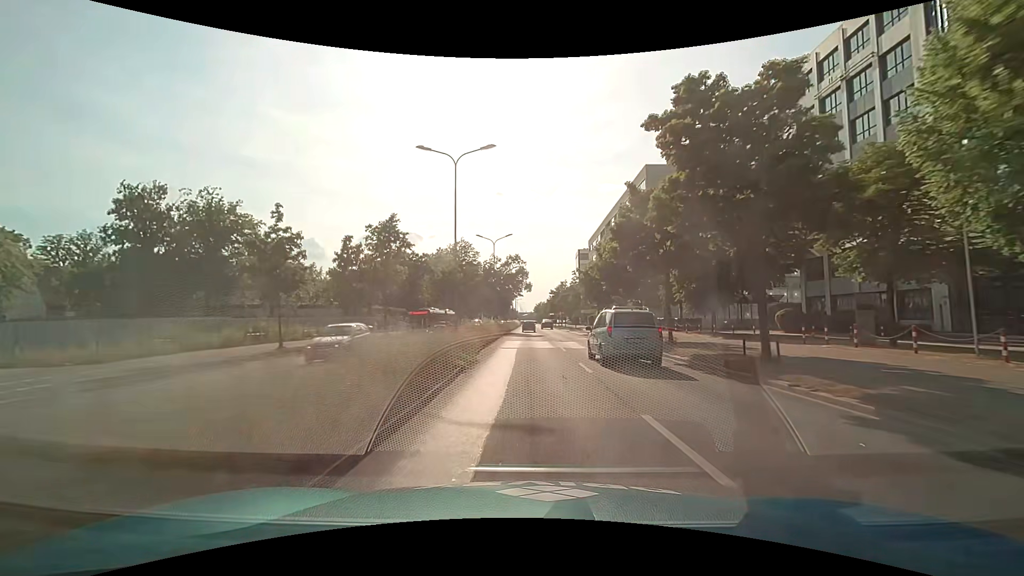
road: primary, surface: asphalt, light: Day
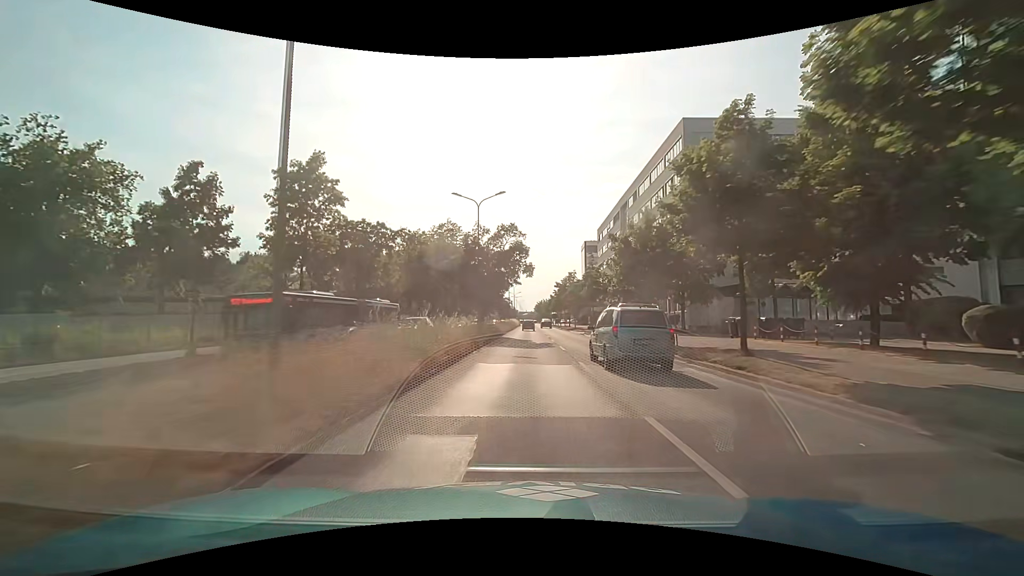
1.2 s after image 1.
(0.0, +18.2) m; 0°
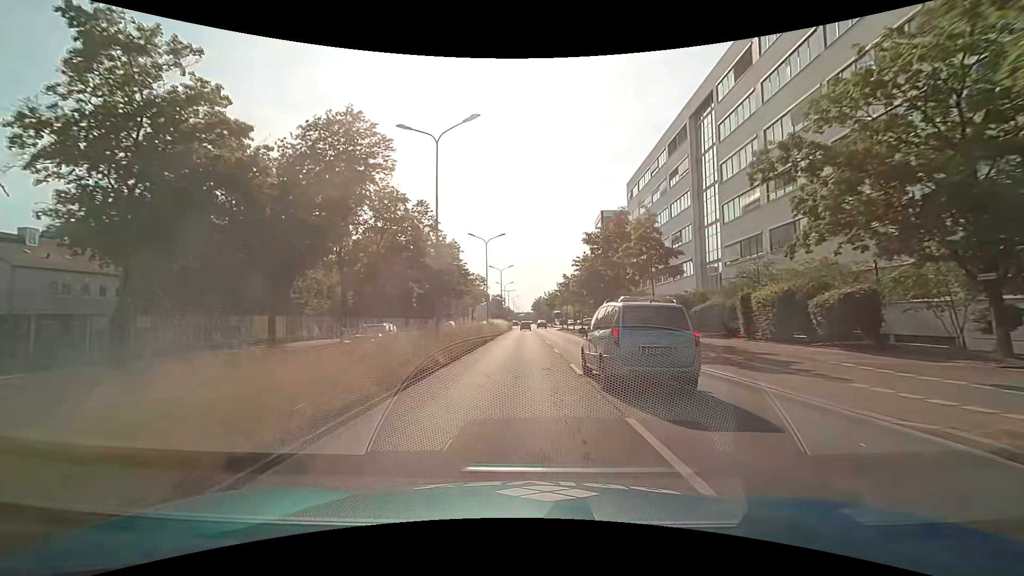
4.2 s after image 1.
(0.0, +45.5) m; 0°
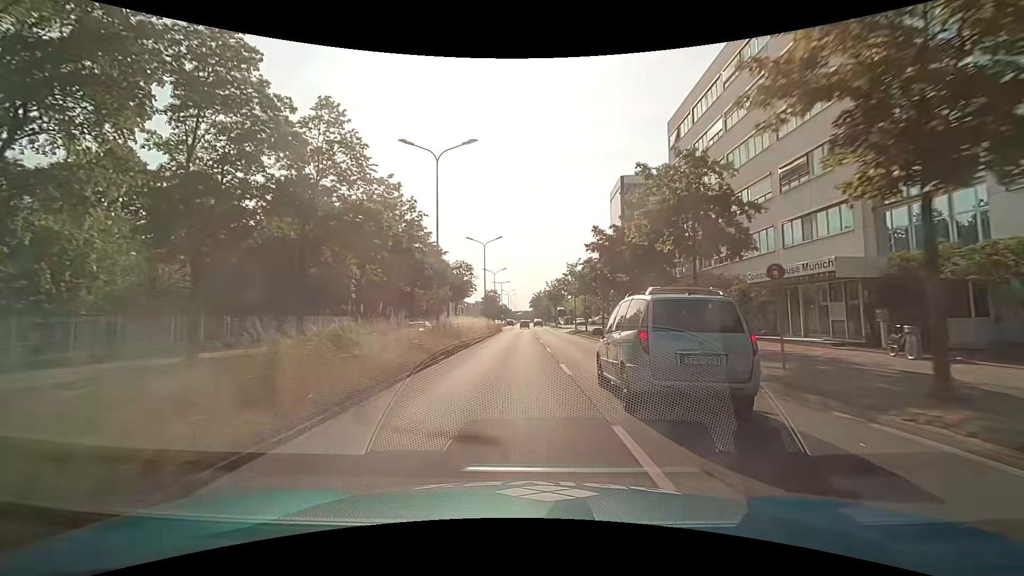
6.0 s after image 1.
(+0.2, +27.3) m; 0°
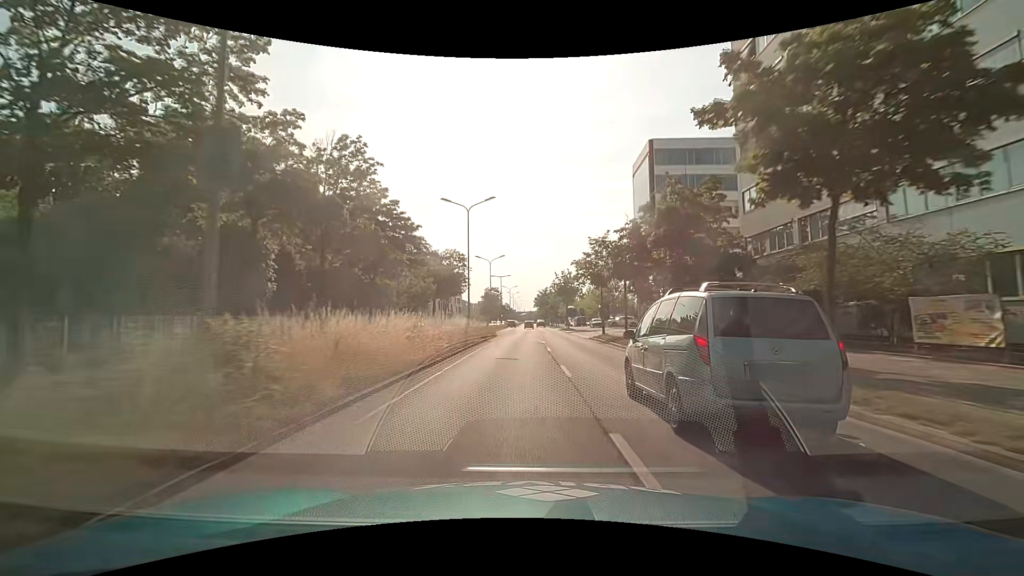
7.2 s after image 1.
(0.0, +18.2) m; 0°
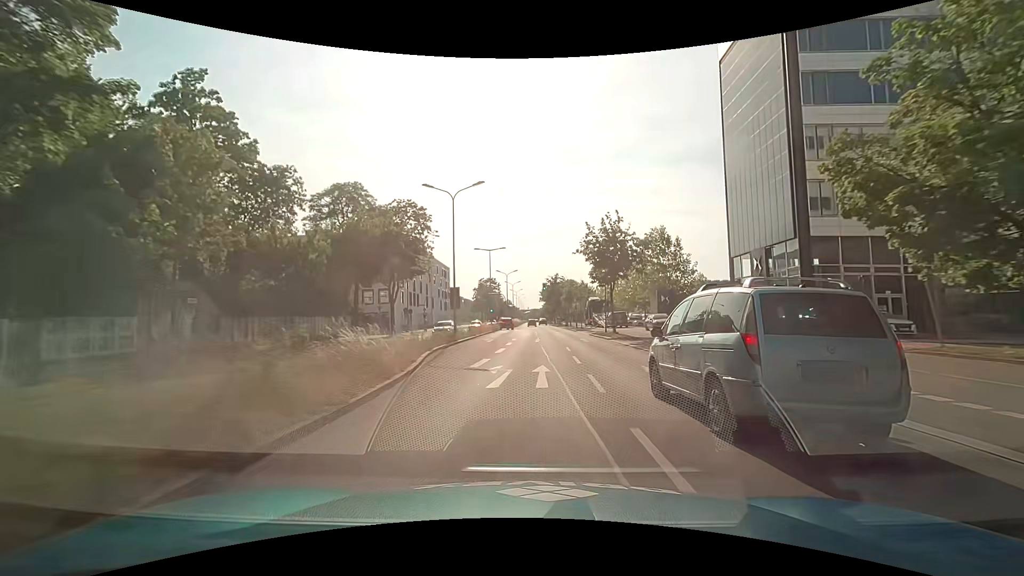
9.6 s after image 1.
(-0.4, +36.4) m; -1°
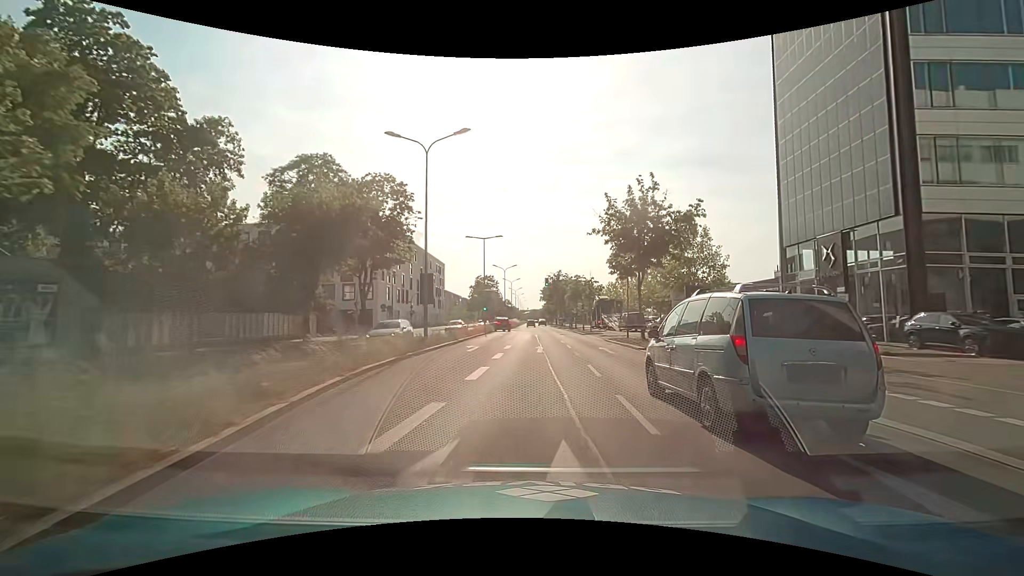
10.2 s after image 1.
(0.0, +9.1) m; 0°
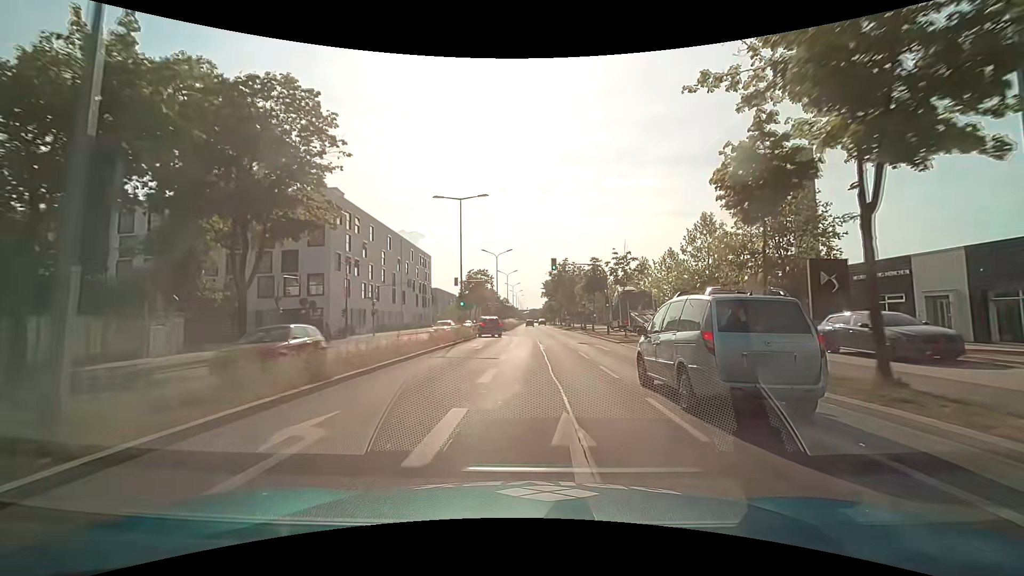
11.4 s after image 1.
(-0.1, +18.3) m; 0°
(0, +10) (0, +20) (0, +30) (0, +40) (0, +50) (0, +60) (0, +70) (0, +80) (0, +90) (0, +100) m
